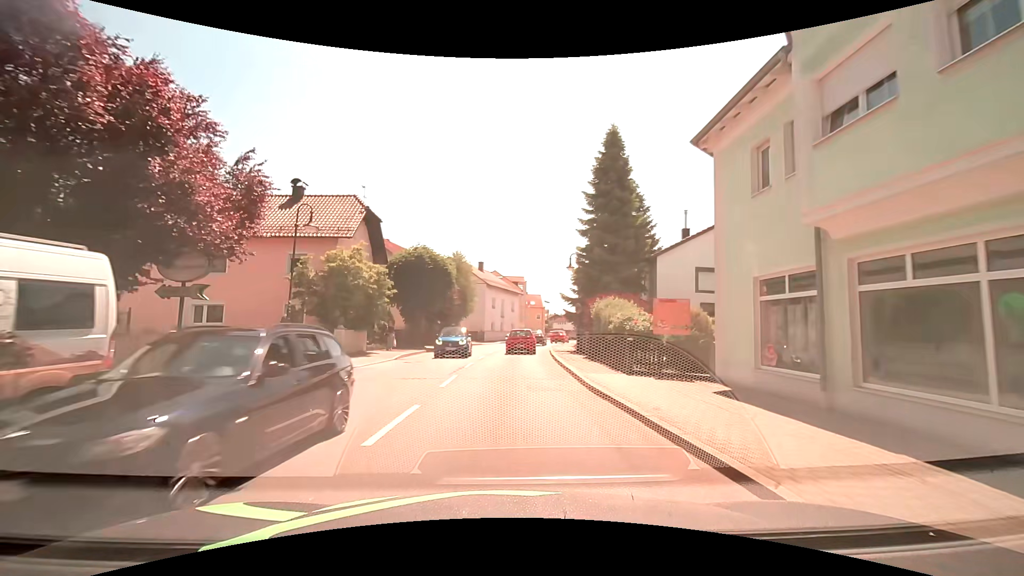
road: secondary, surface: asphalt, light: Day
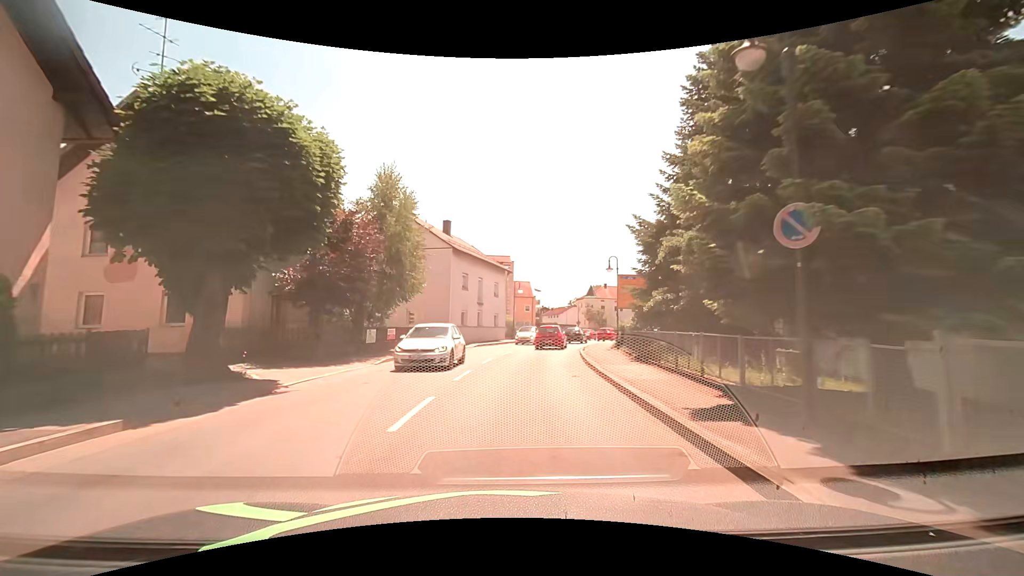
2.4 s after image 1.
(+0.1, +23.3) m; +1°
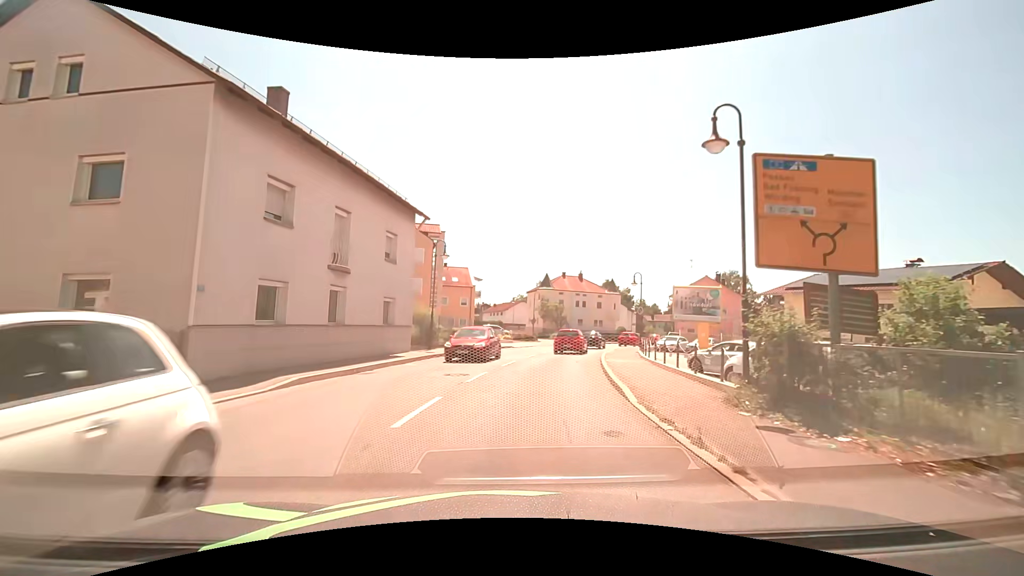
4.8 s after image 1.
(+1.4, +23.3) m; +6°
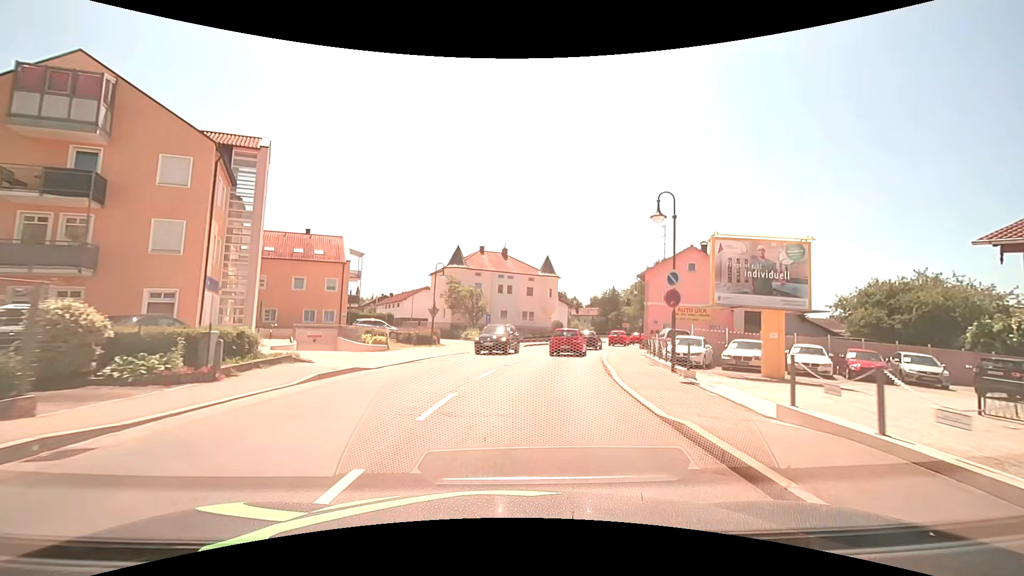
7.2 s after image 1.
(+2.3, +22.7) m; +11°
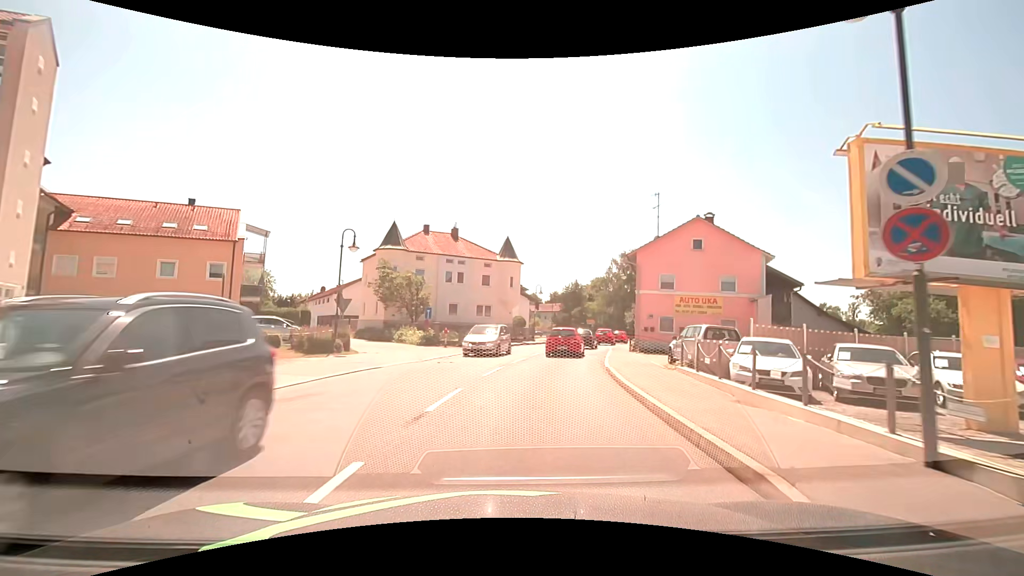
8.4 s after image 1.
(+0.5, +11.1) m; +5°
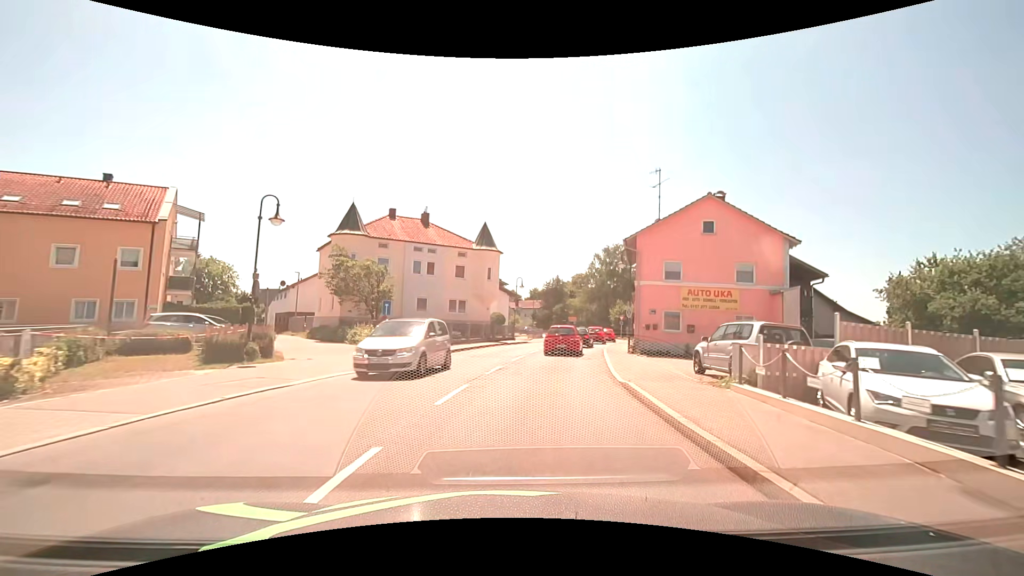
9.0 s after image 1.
(+0.1, +5.4) m; +2°
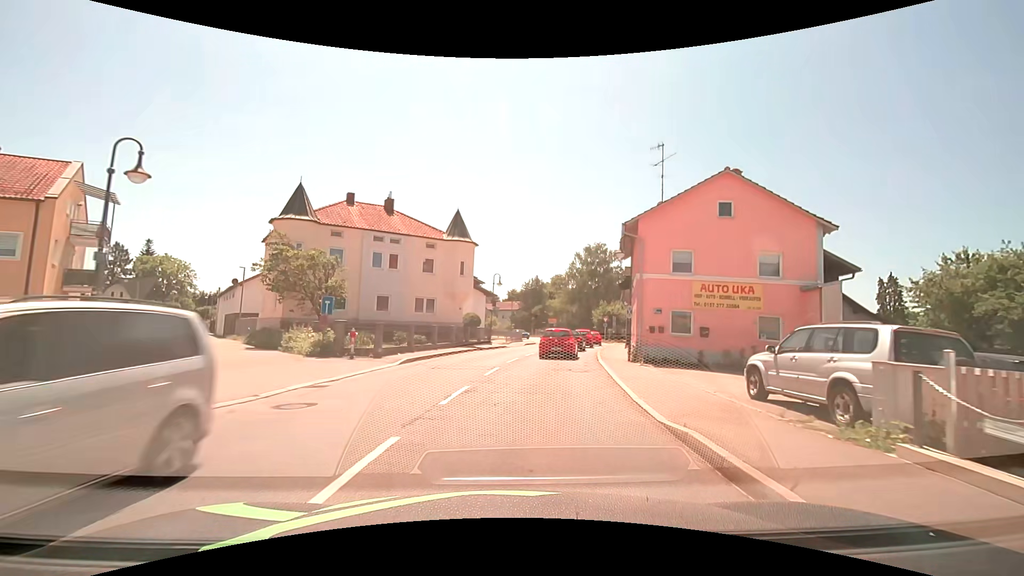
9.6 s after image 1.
(+0.1, +5.2) m; +2°
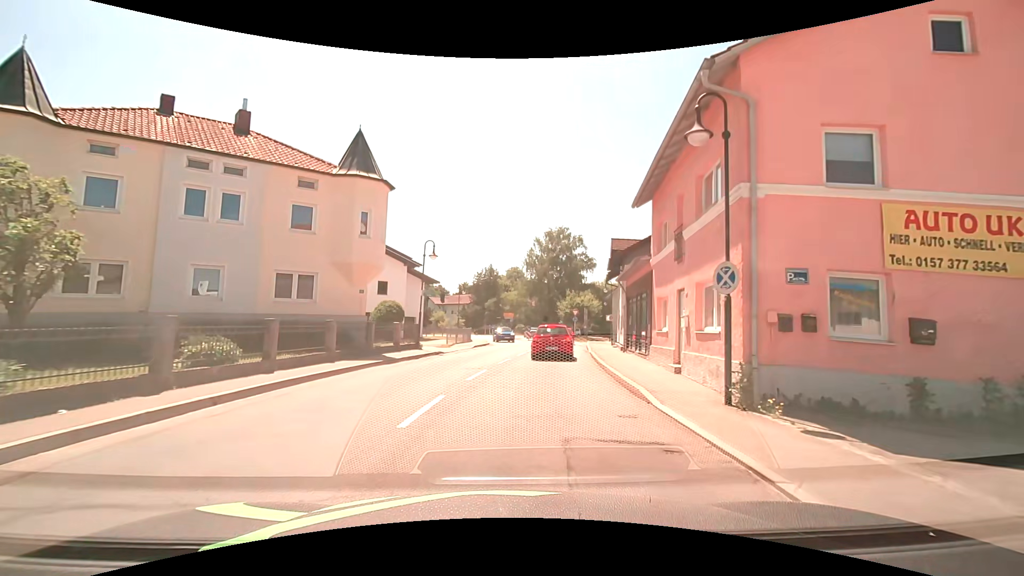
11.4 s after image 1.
(+0.8, +14.2) m; +5°
(0, +10) (+1, +20) (+3, +30) (+4, +40) (+5, +50) (+5, +60) (+5, +70) (+9, +79) (+15, +87) (+21, +94) m
